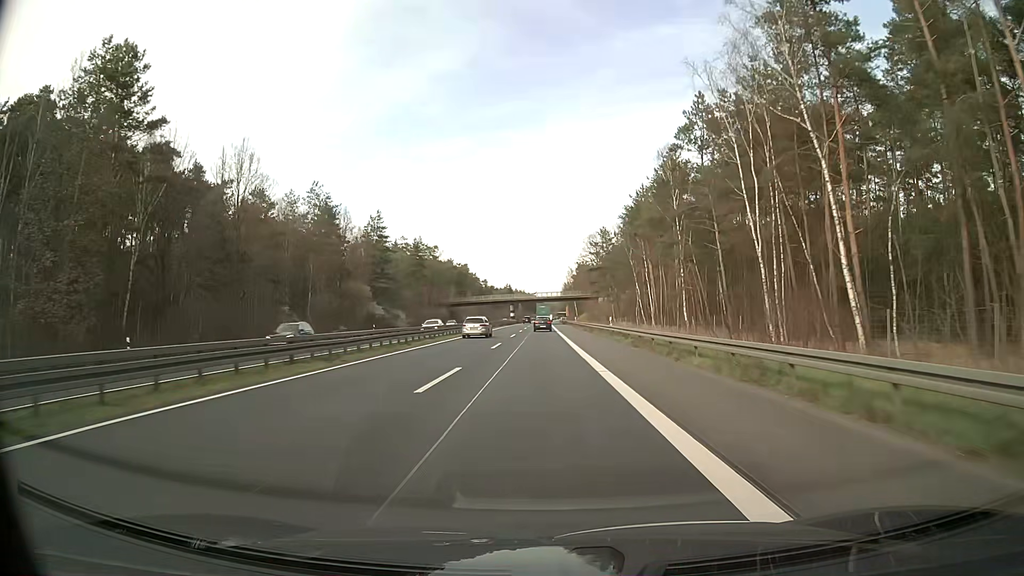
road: trunk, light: Day
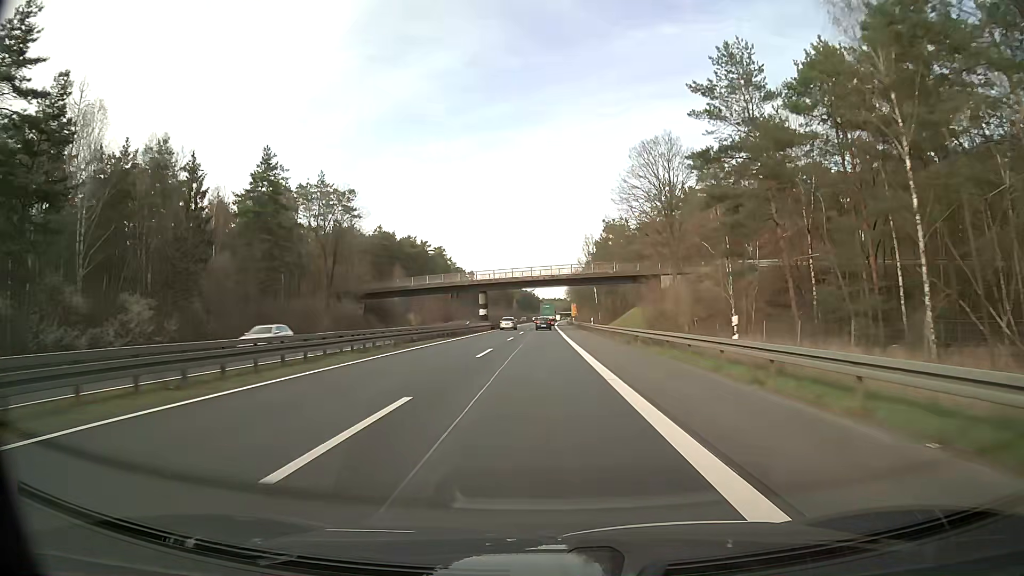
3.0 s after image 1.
(+0.2, +79.2) m; 0°
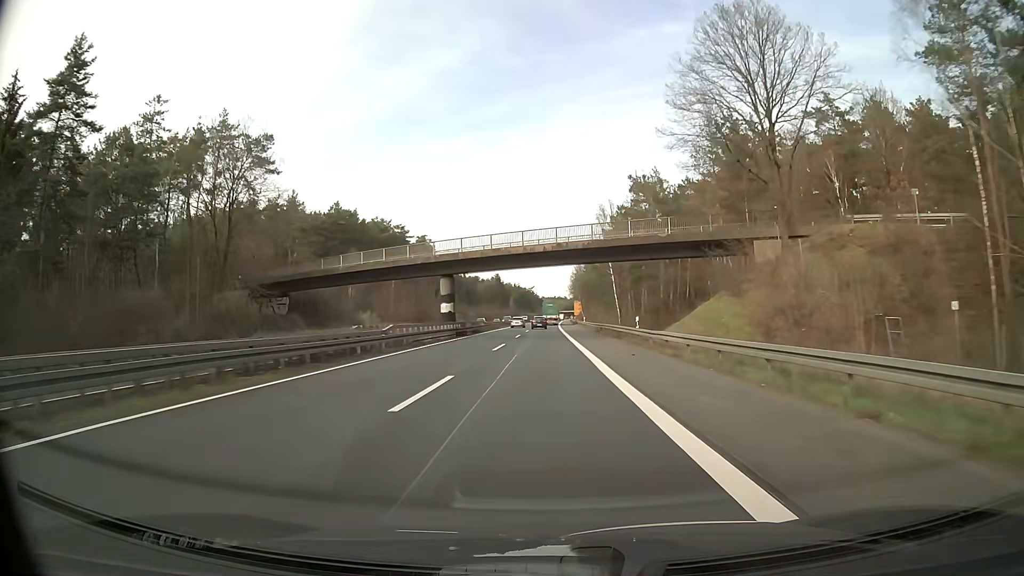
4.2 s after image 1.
(+0.2, +31.7) m; 0°
(0, +10) (0, +20) (0, +30) (0, +40) (0, +50) (0, +60) (0, +70) (0, +80) (0, +90) (0, +100) m
